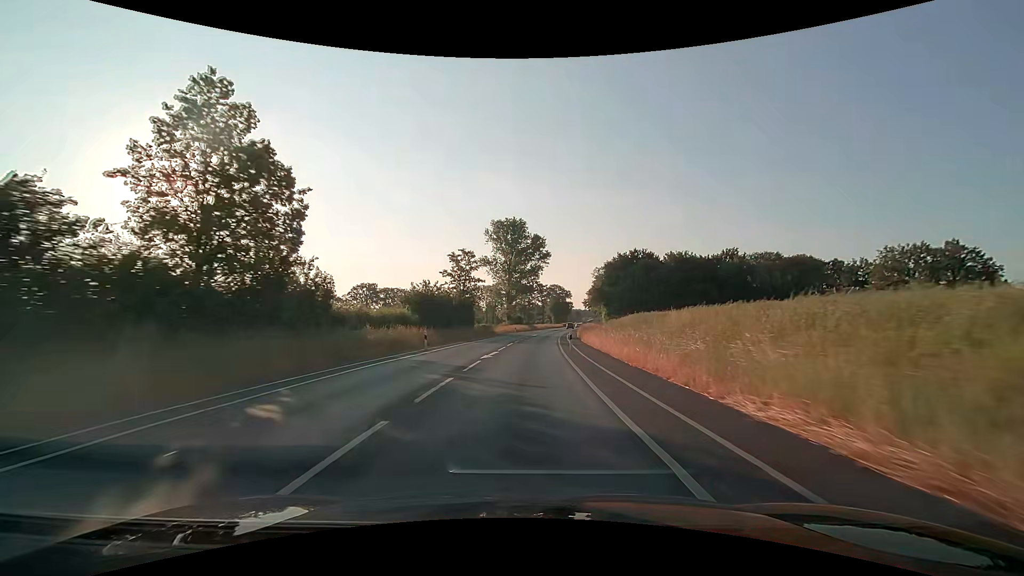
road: secondary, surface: asphalt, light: Day
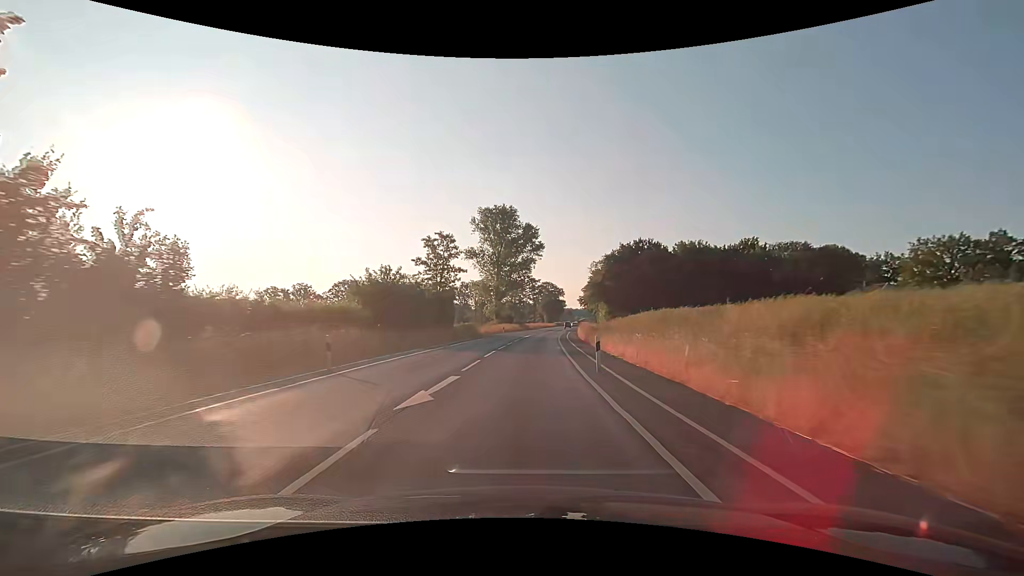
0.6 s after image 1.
(+0.1, +12.5) m; +1°
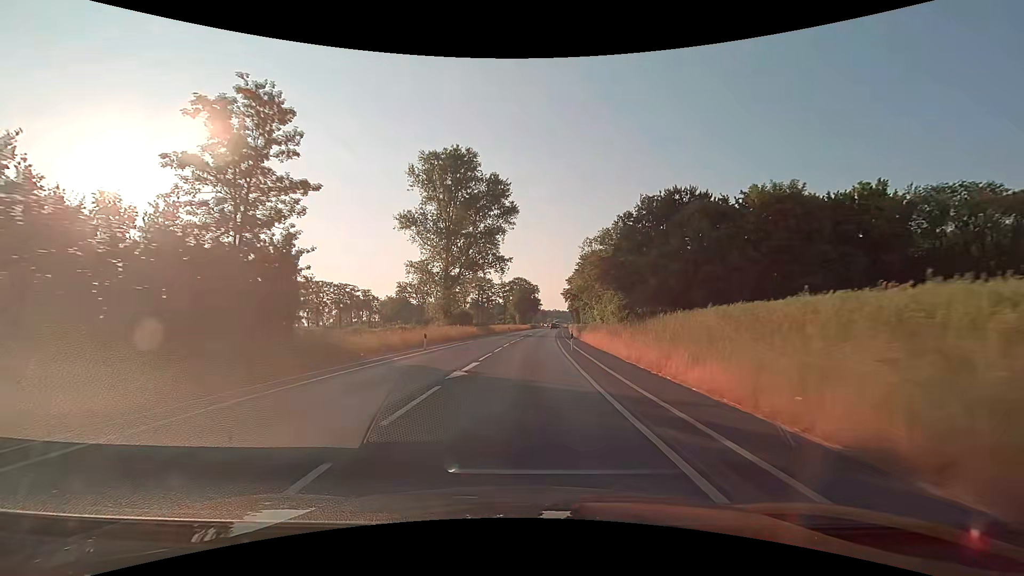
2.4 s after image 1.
(+1.1, +37.4) m; +3°
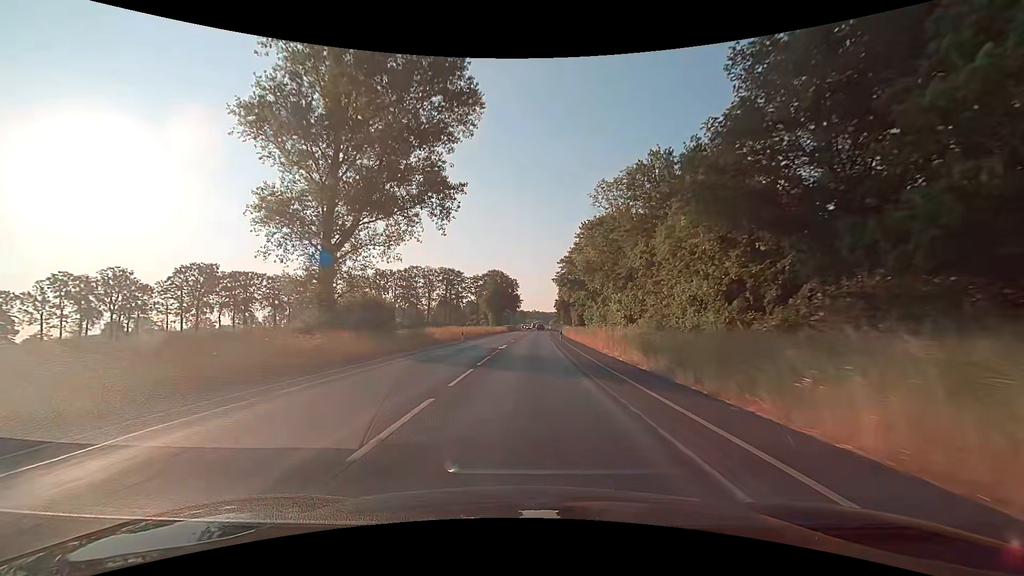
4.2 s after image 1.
(+0.8, +37.4) m; +2°
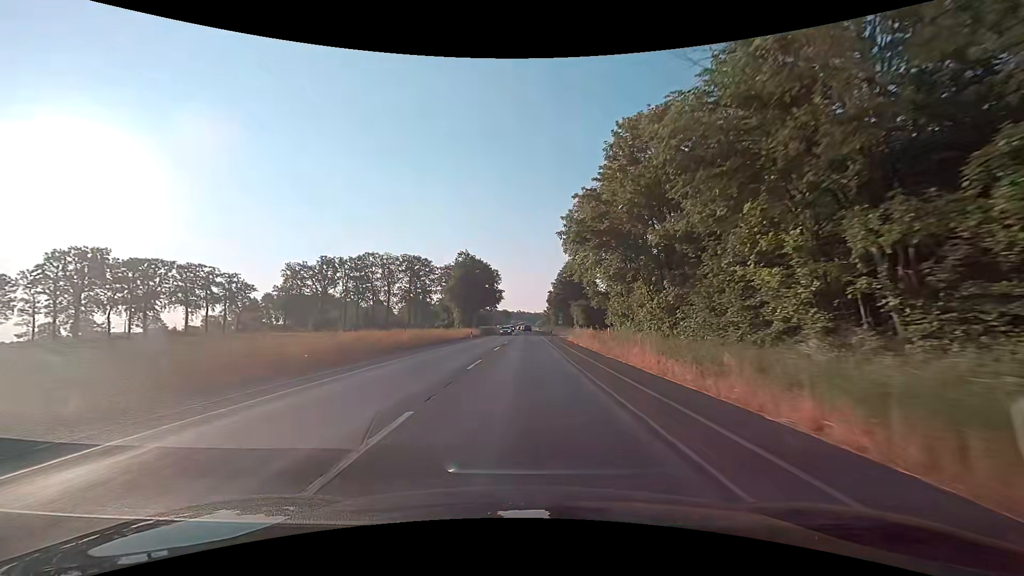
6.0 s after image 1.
(+0.6, +37.5) m; +2°
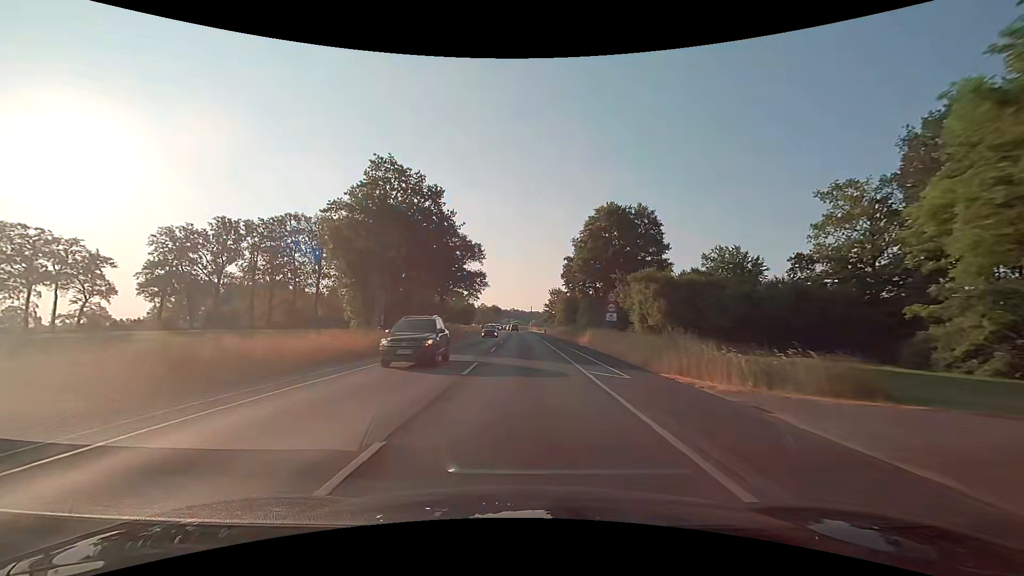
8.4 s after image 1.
(+0.3, +49.9) m; +1°
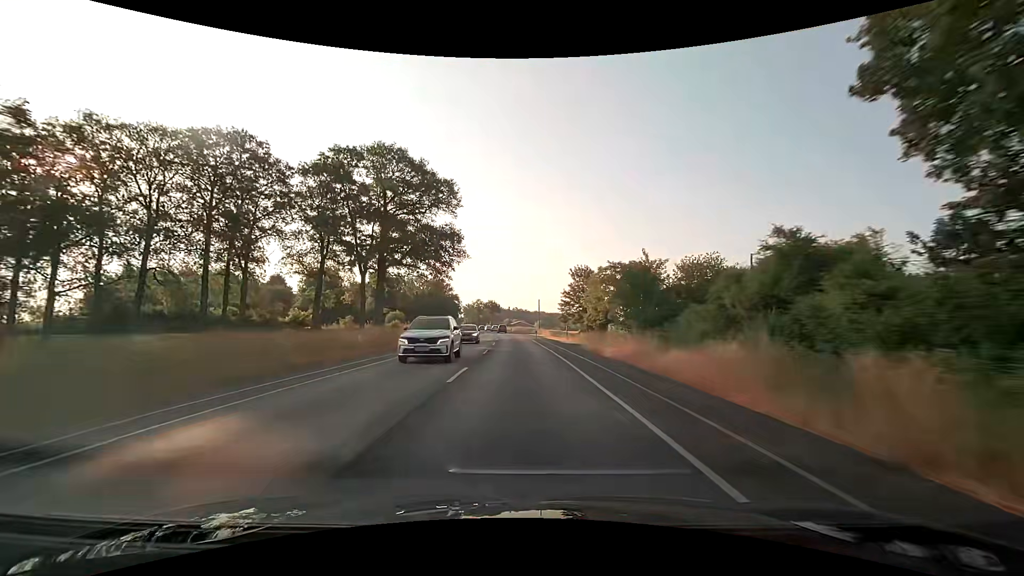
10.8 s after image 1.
(-0.1, +49.9) m; 0°
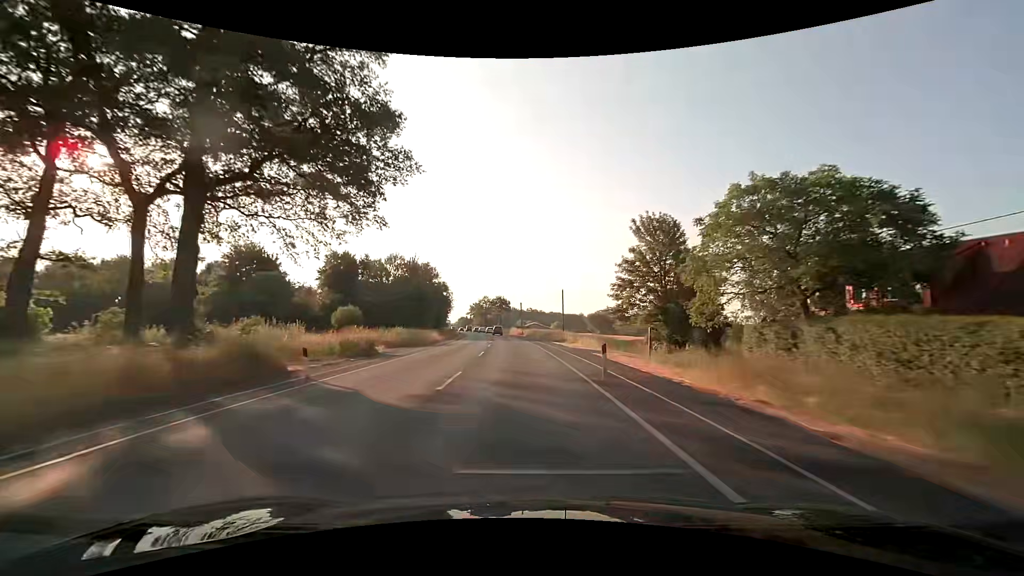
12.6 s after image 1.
(-0.4, +37.4) m; -1°
(0, +10) (0, +20) (0, +30) (-1, +40) (-1, +50) (-2, +60) (-3, +70) (-4, +80) (-5, +90) (-6, +100) m
